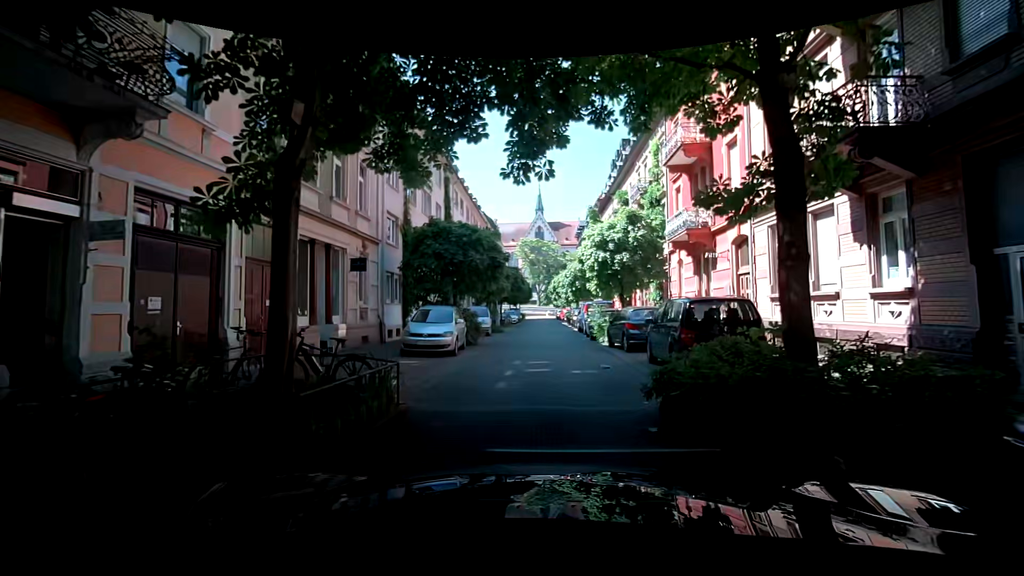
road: residential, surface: paving_stones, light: Day
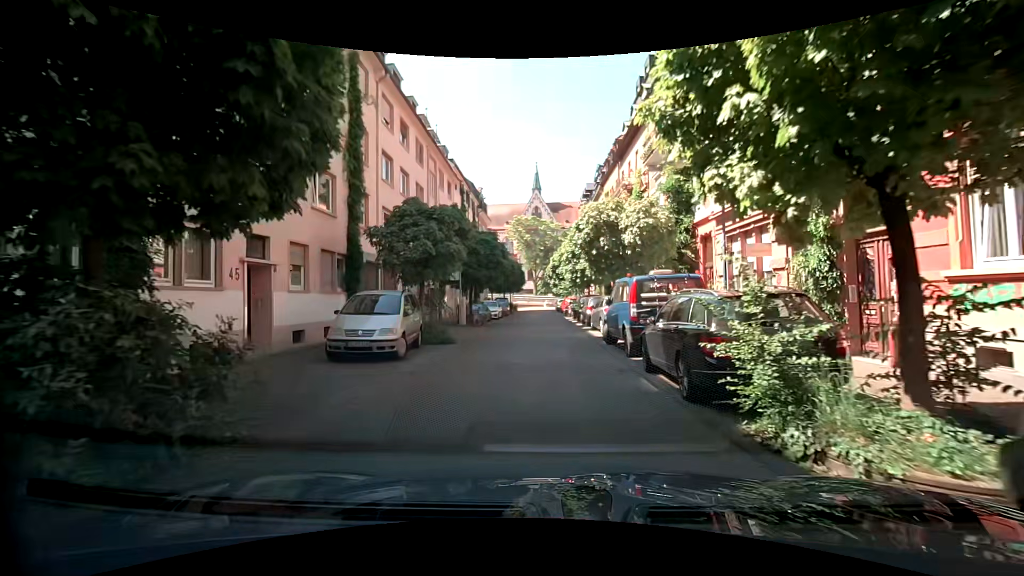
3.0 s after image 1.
(+1.3, +16.9) m; +3°
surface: asphalt
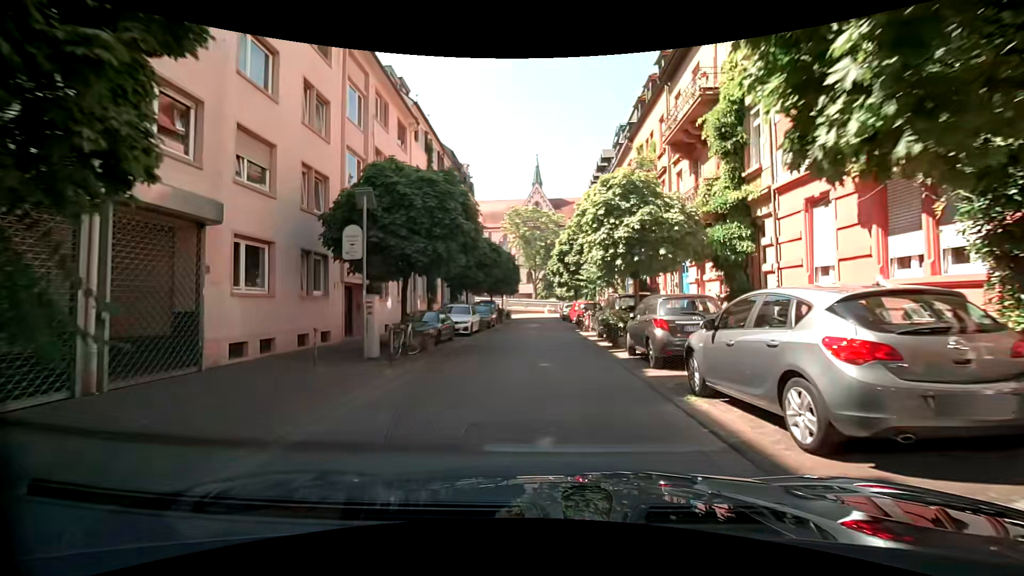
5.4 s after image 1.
(-0.2, +14.7) m; -1°
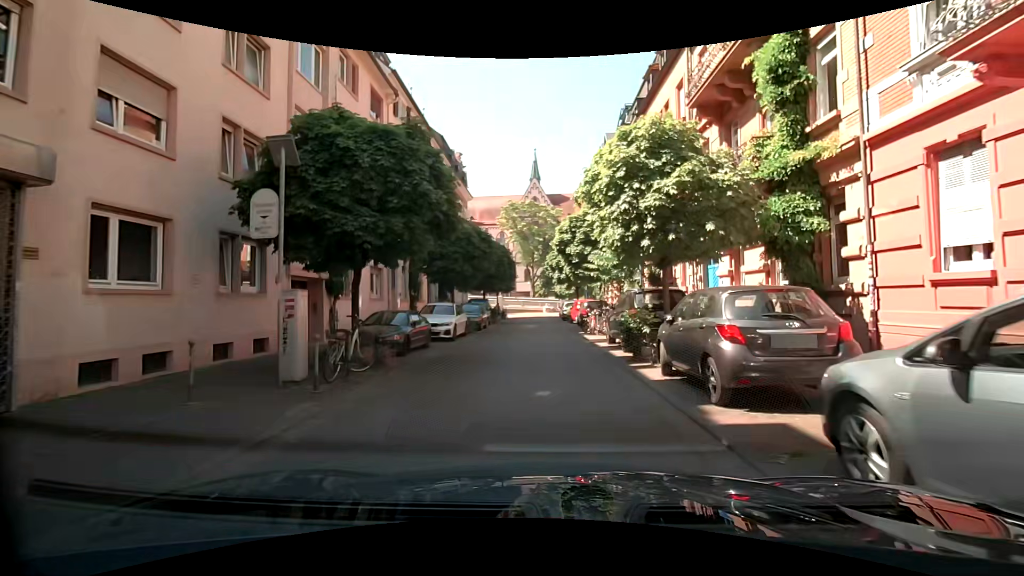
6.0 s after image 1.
(0.0, +3.8) m; 0°
